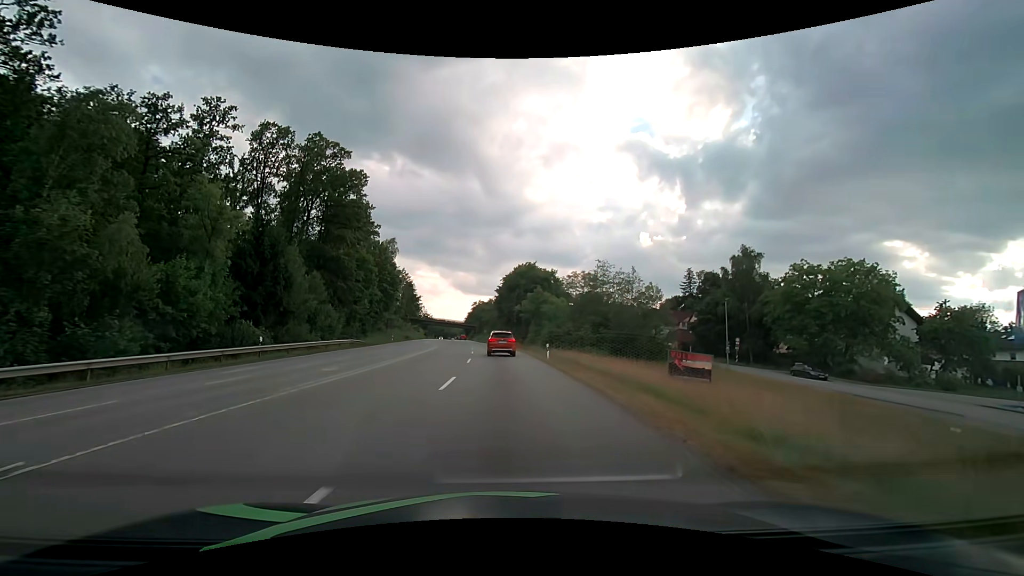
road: secondary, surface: asphalt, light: Day
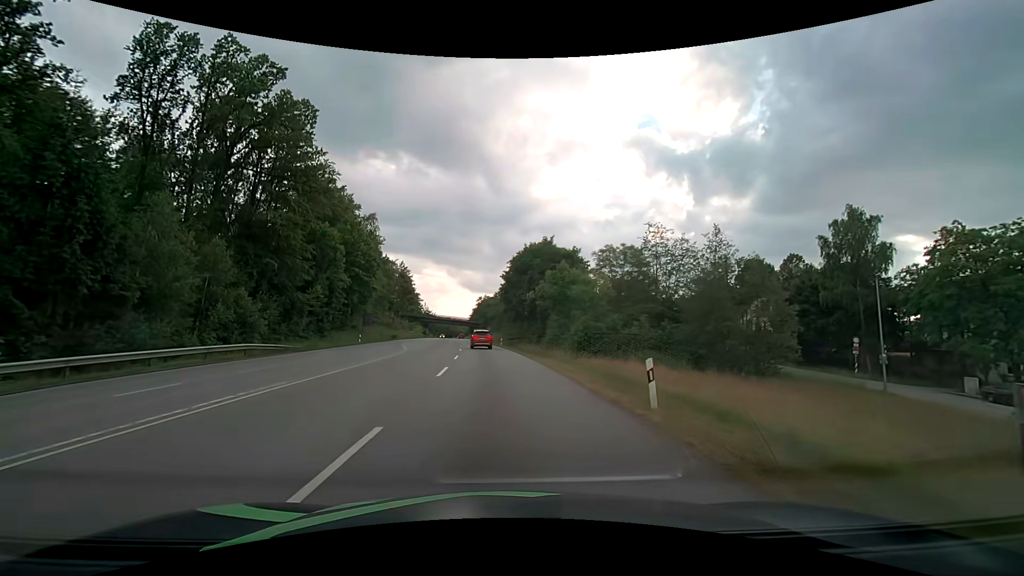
(0.0, +21.7) m; -1°
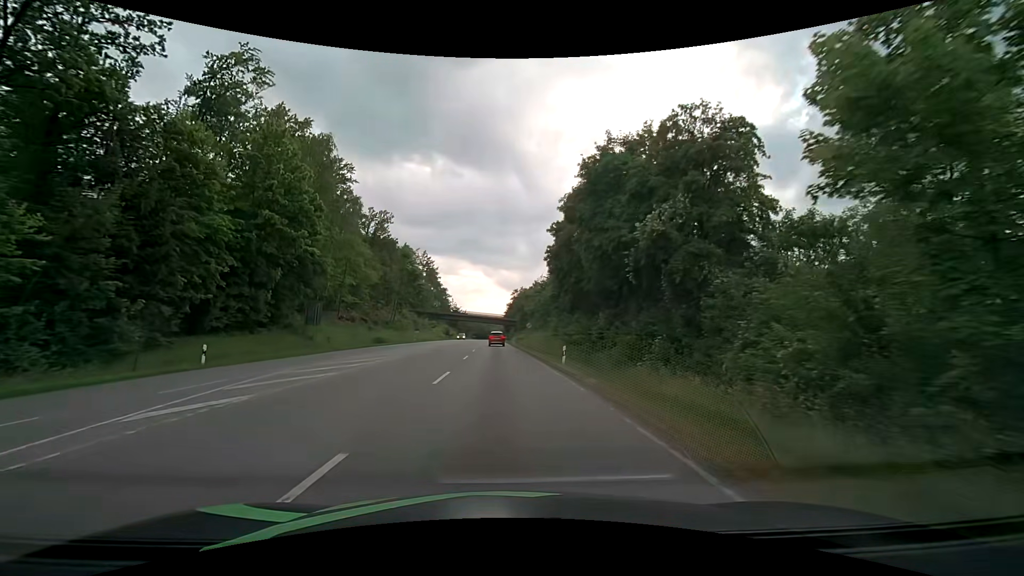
(-1.3, +36.4) m; -4°
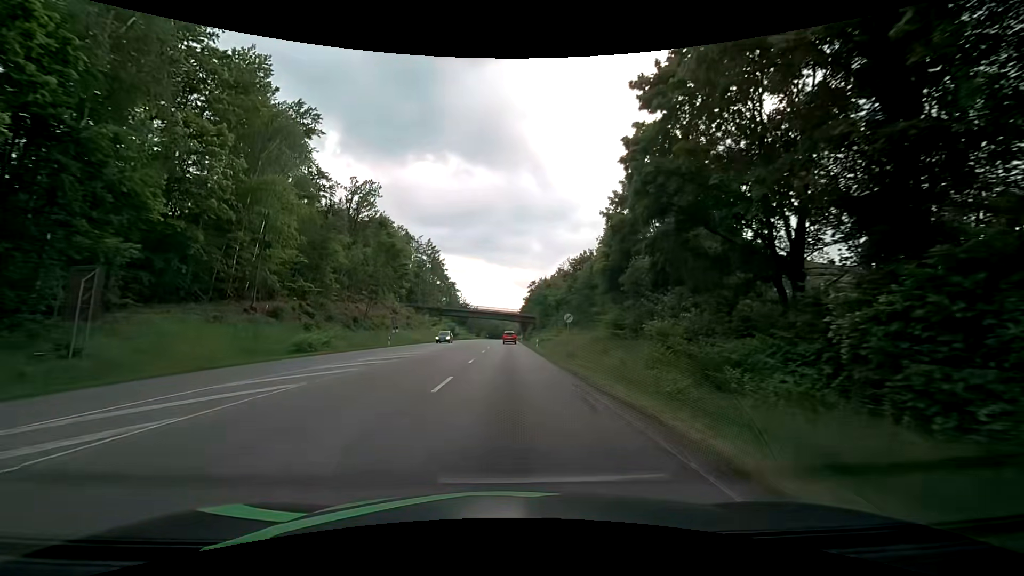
(-0.6, +26.1) m; -3°
